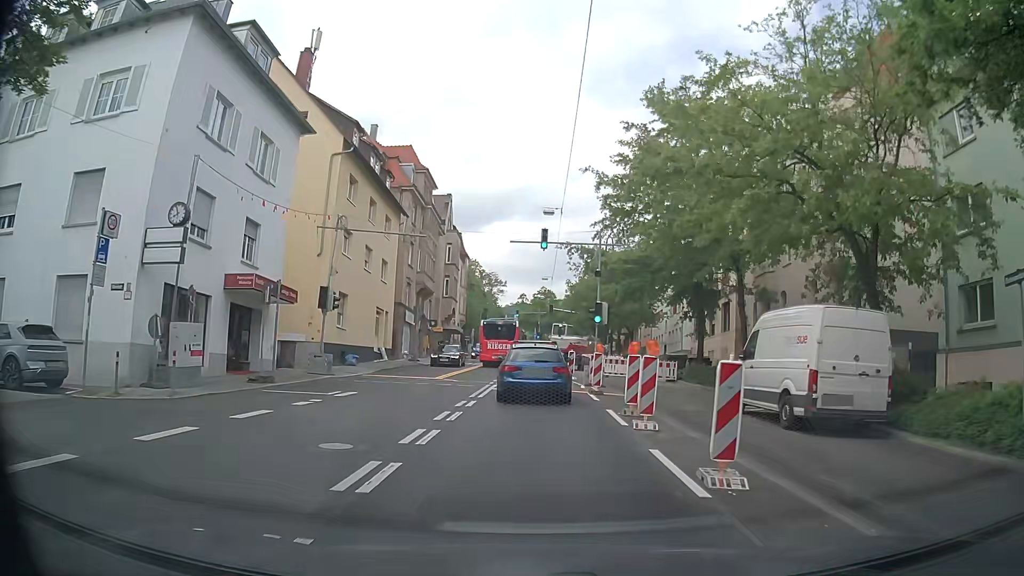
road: secondary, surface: asphalt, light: Day
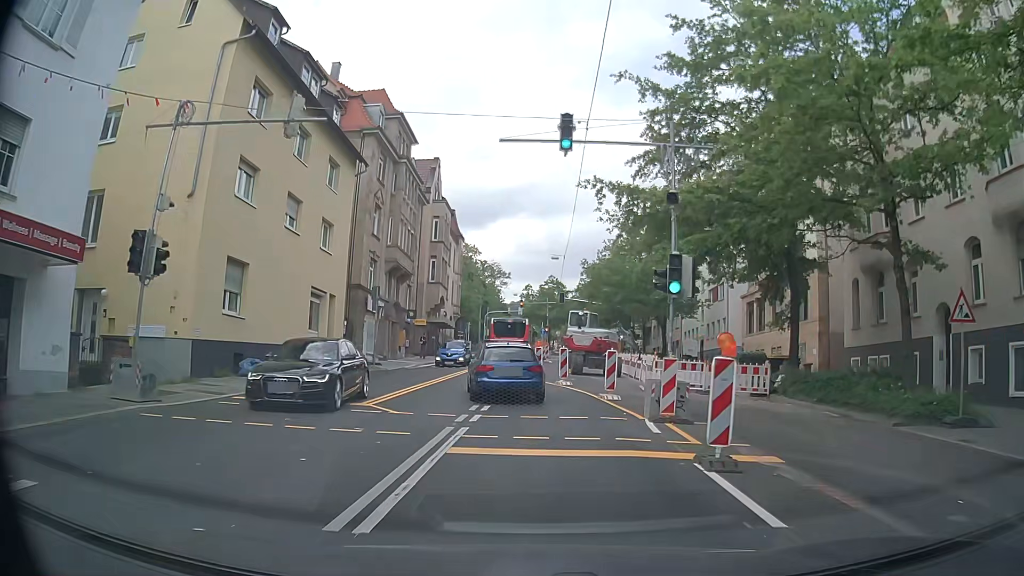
(-0.1, +13.3) m; 0°
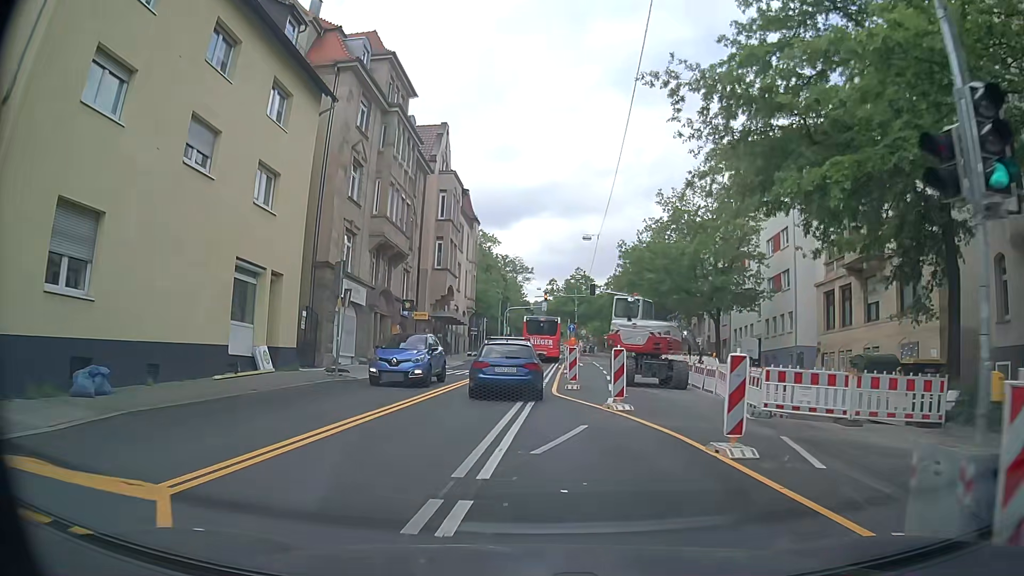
(-0.1, +9.5) m; -2°
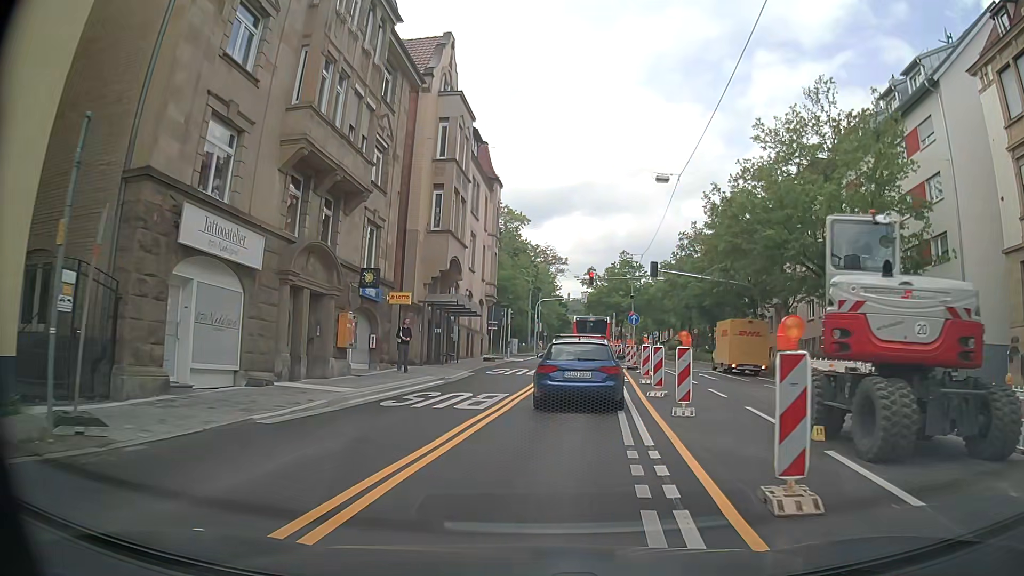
(-0.6, +15.2) m; -3°
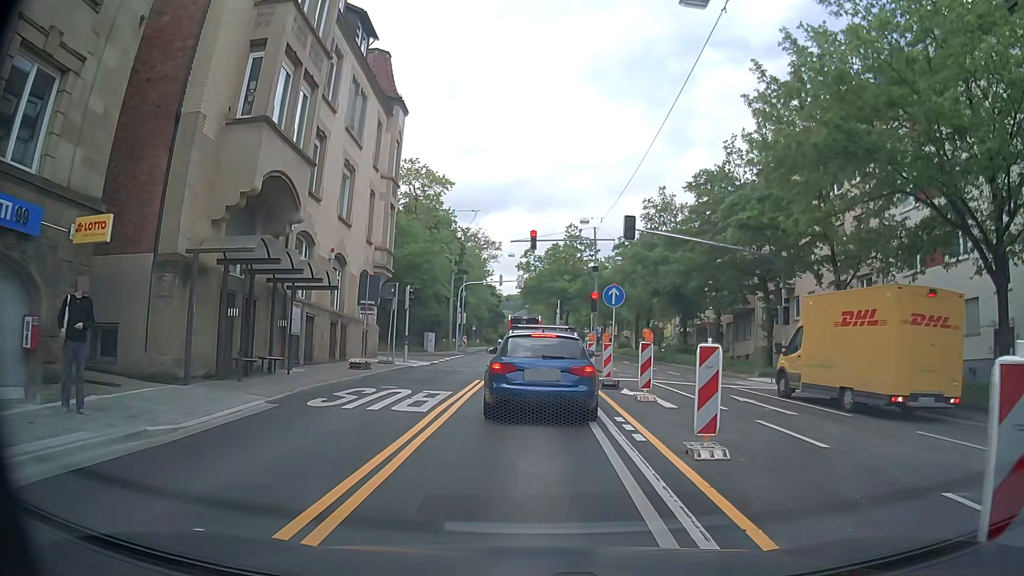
(+0.9, +14.5) m; +5°
